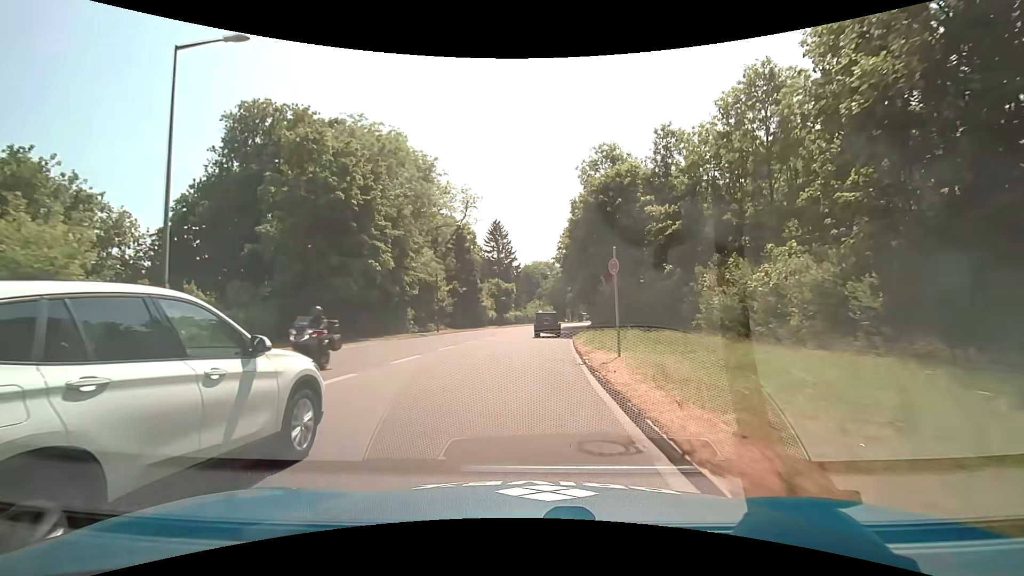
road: secondary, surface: asphalt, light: Day
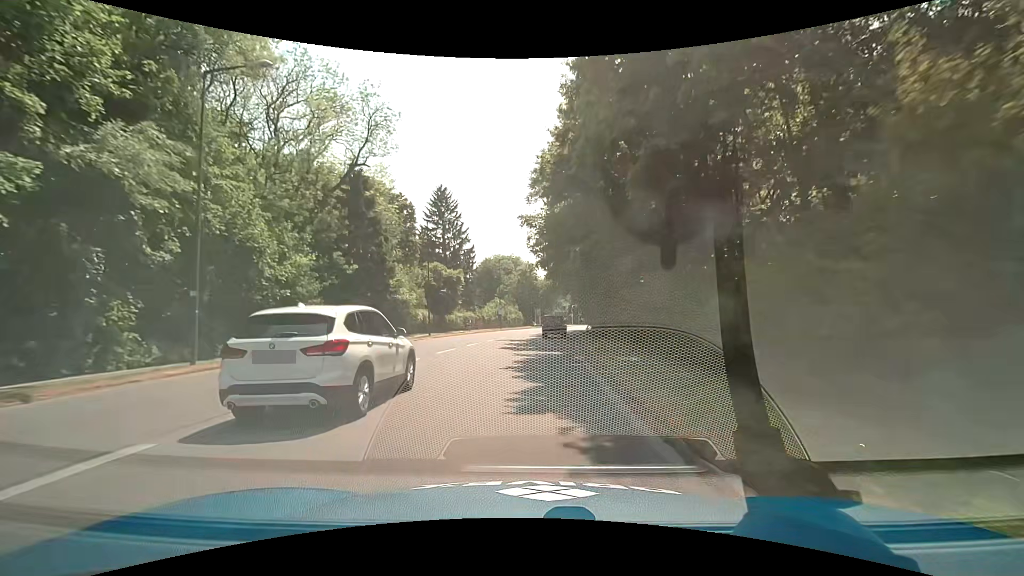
(+1.1, +30.4) m; +4°
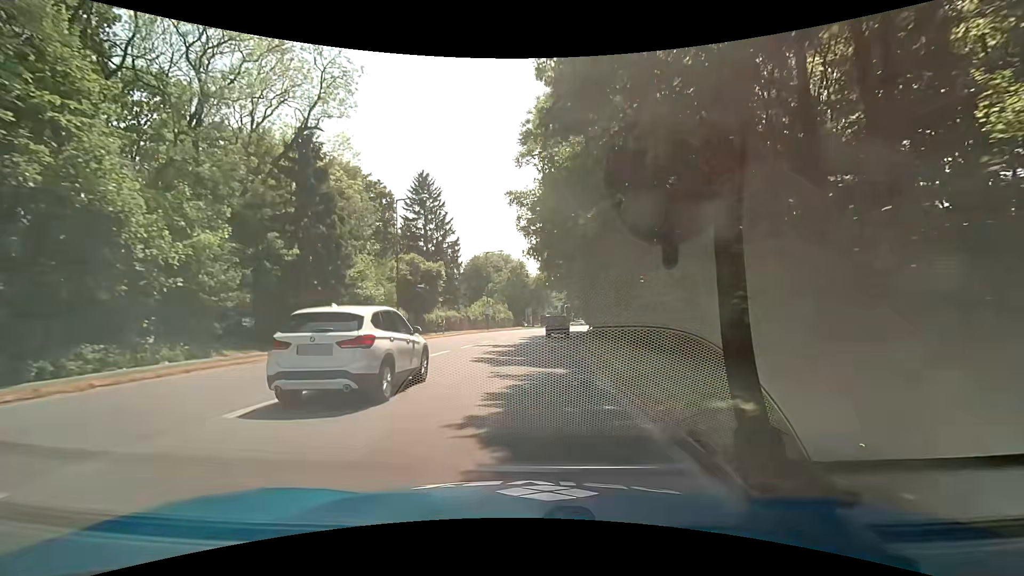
(0.0, +7.6) m; +1°
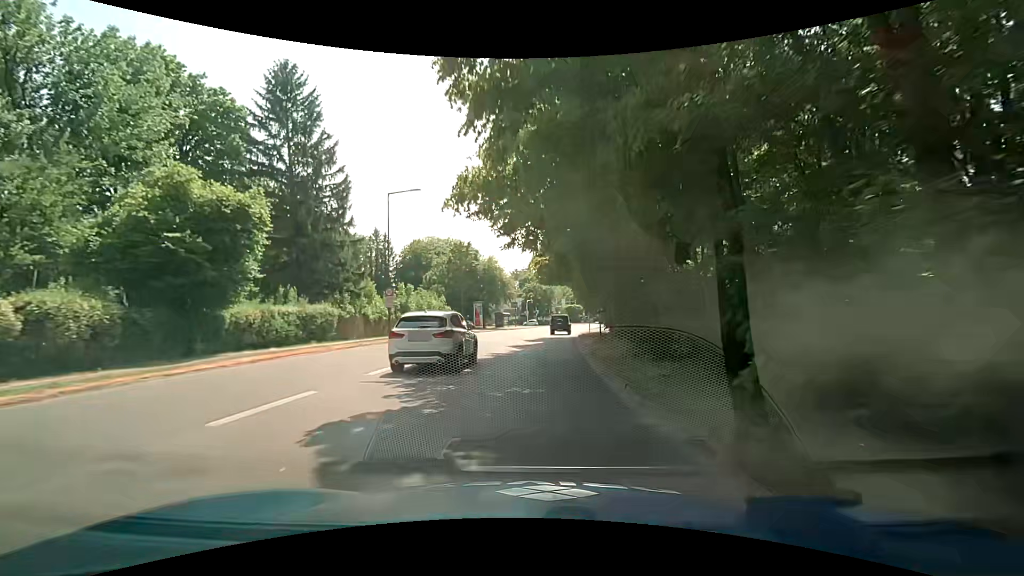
(+1.1, +30.4) m; +5°
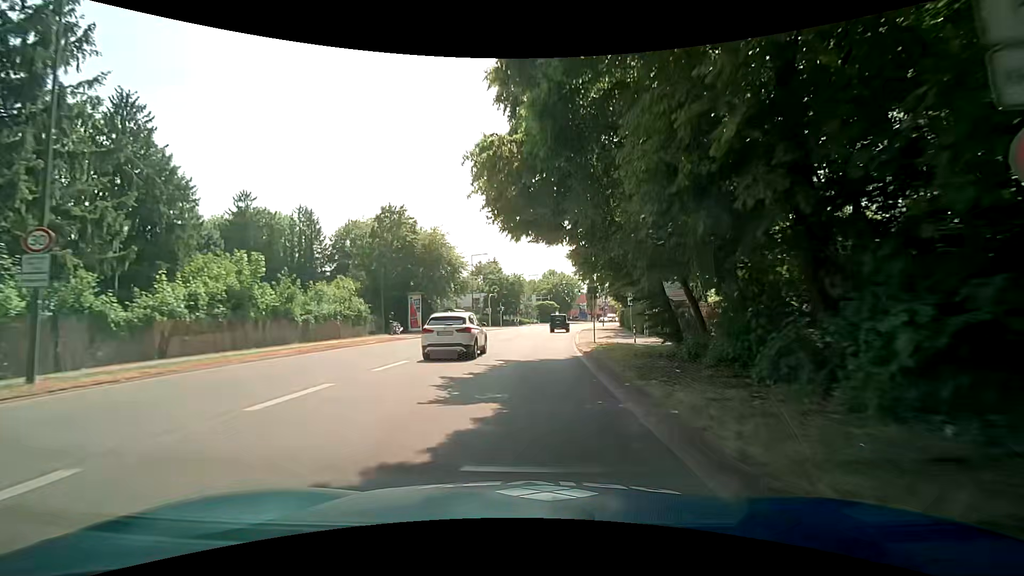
(+0.6, +22.8) m; +3°
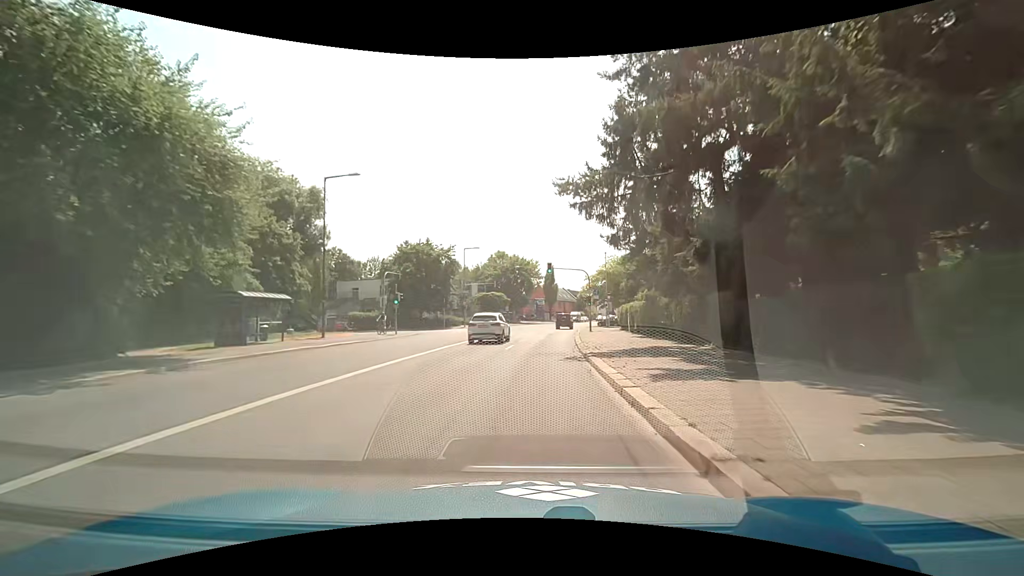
(+2.1, +38.0) m; +7°
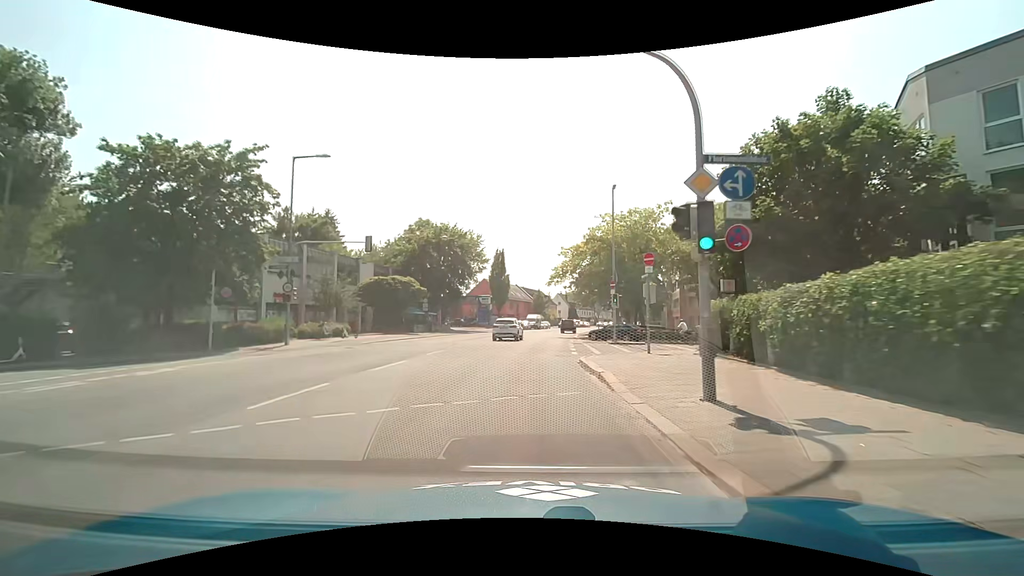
(+1.5, +38.1) m; +5°
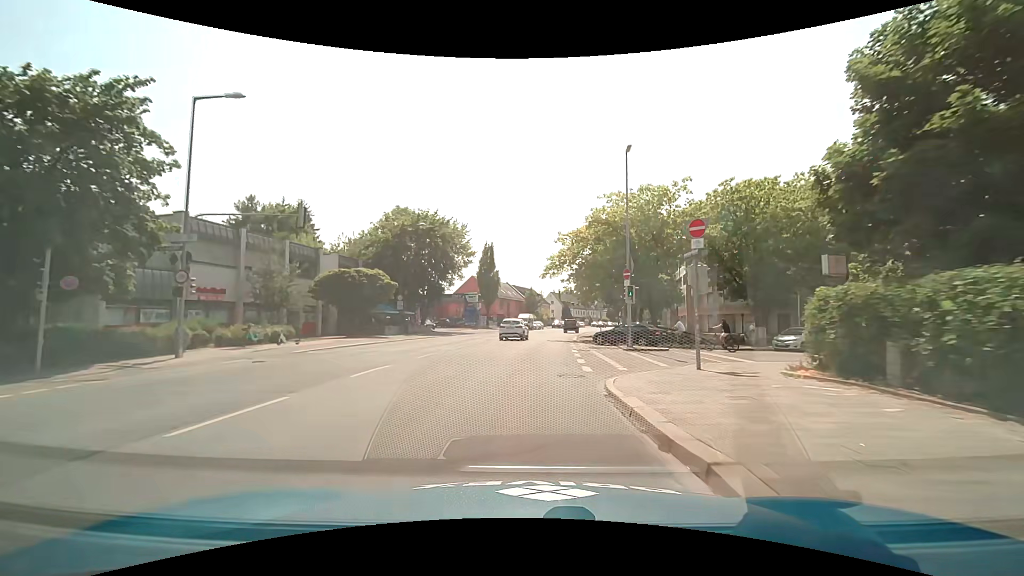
(+0.1, +7.6) m; +1°
(0, +10) (0, +20) (+1, +30) (+2, +40) (+3, +50) (+4, +60) (+6, +70) (+8, +79) (+10, +89) (+12, +99) m
